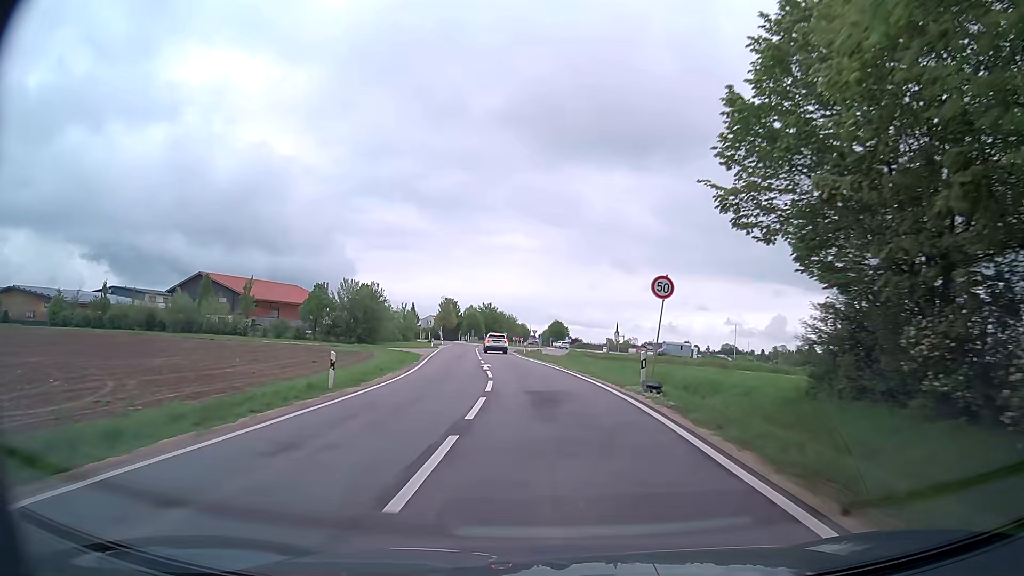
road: secondary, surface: asphalt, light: Day
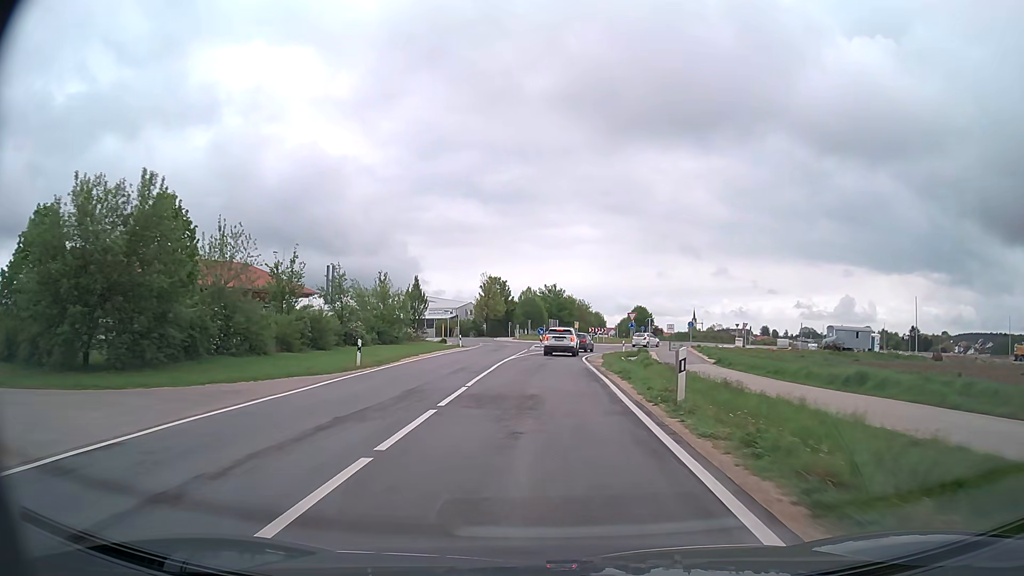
(-3.0, +49.6) m; -6°
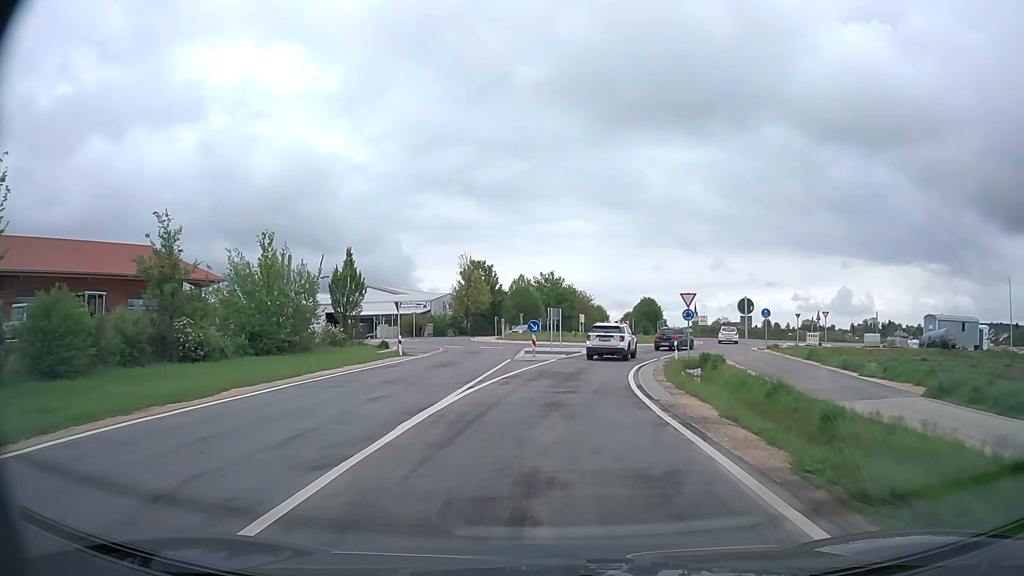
(-0.1, +23.1) m; 0°
(0, +10) (+1, +20) (+2, +30) (+5, +39) (+10, +48) (+16, +56) (+16, +66) (+12, +75) (+9, +85) (+8, +95) m
